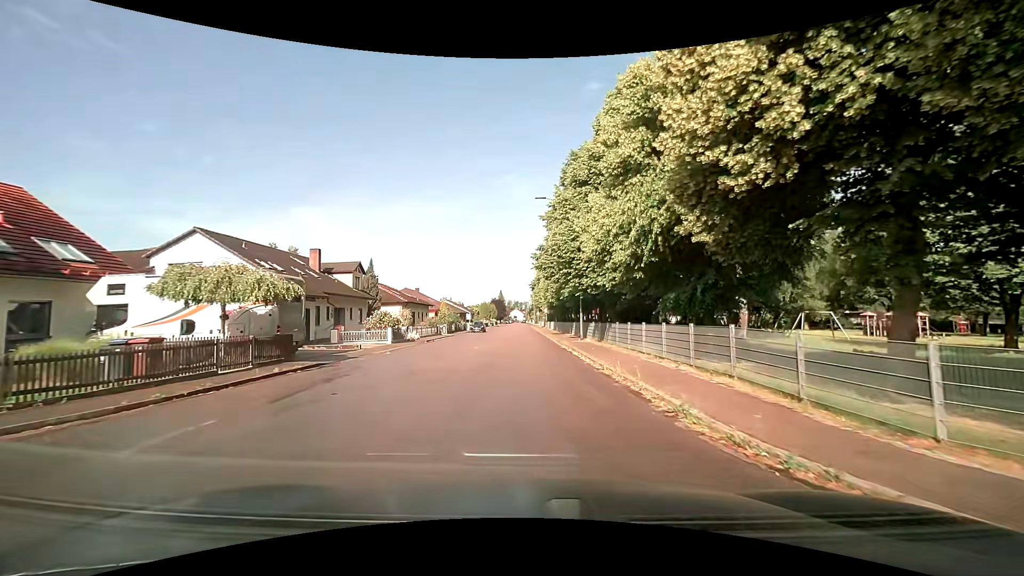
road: residential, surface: asphalt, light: Day
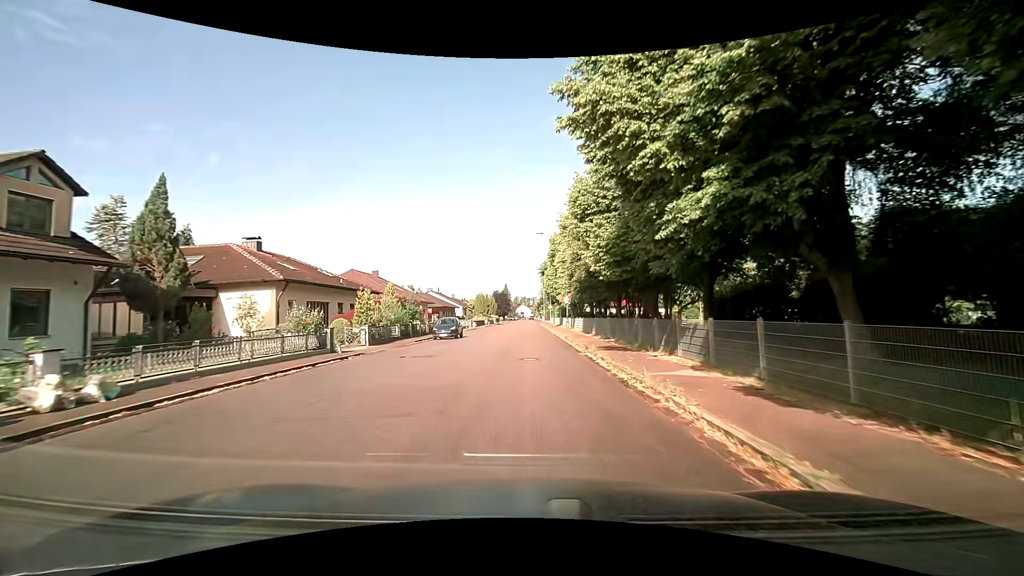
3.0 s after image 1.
(-0.1, +29.6) m; -1°
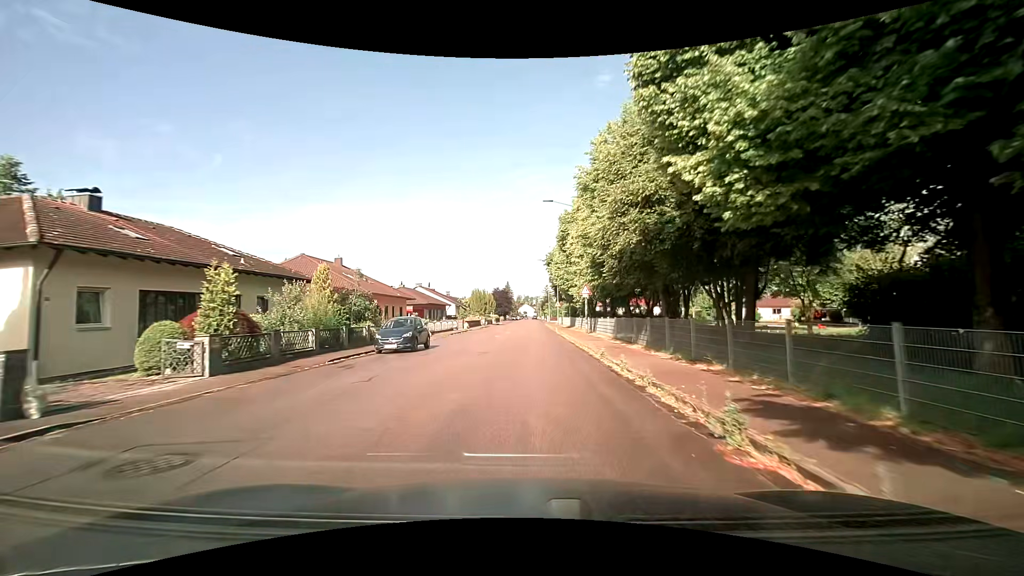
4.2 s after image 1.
(0.0, +13.4) m; -1°
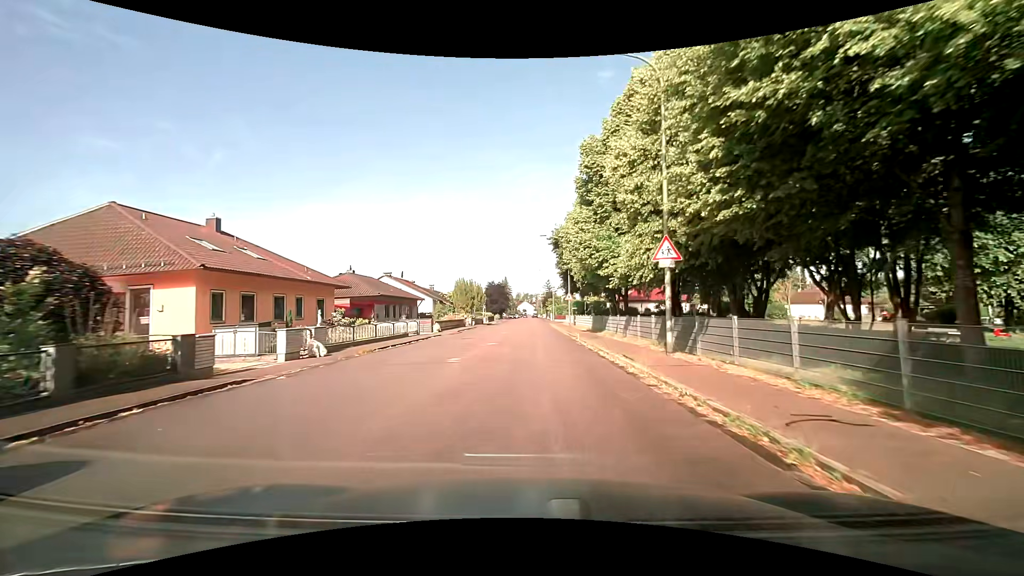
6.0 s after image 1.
(+0.1, +19.9) m; +1°
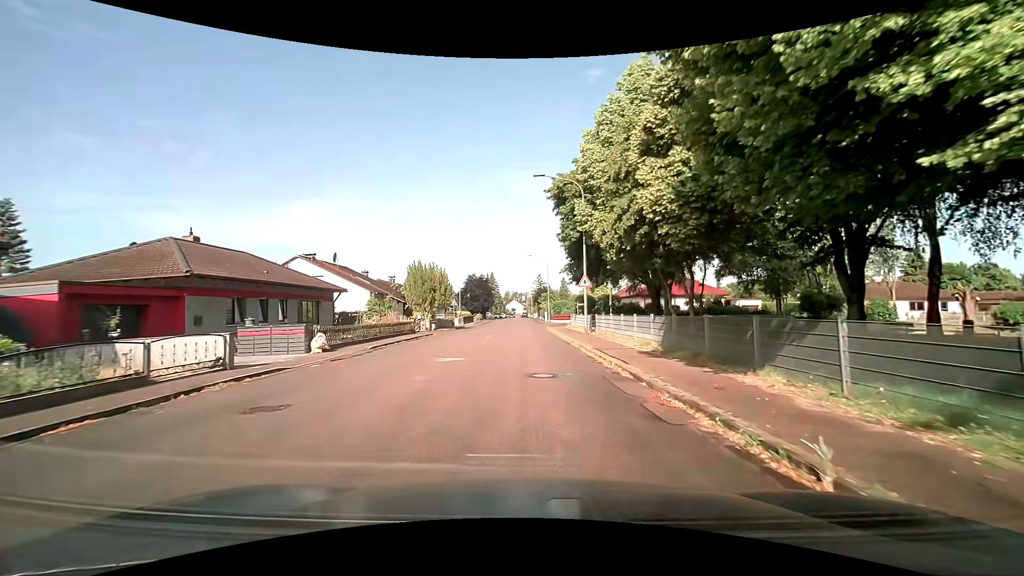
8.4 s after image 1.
(+0.2, +21.8) m; +2°
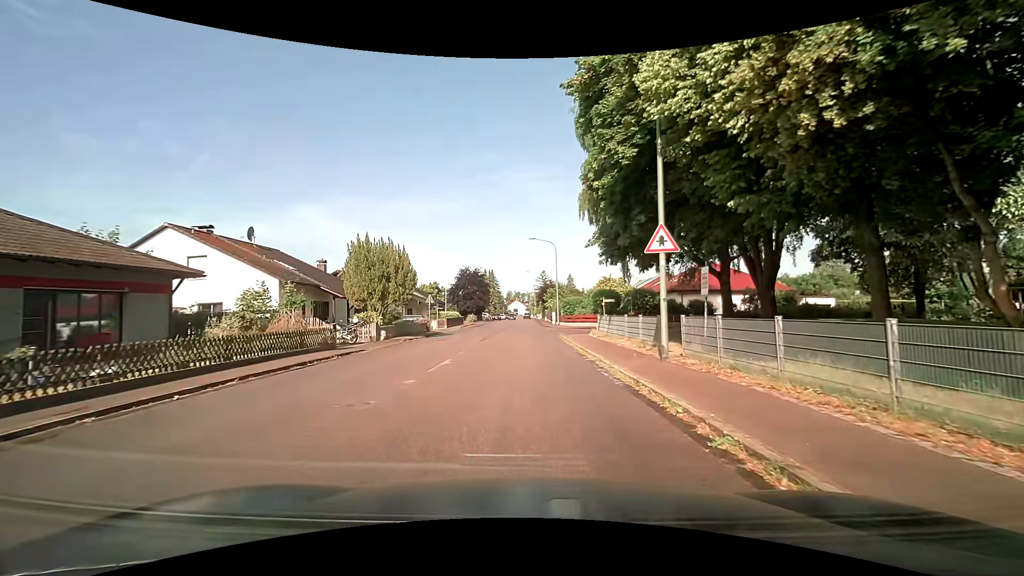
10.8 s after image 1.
(-0.1, +16.1) m; -1°
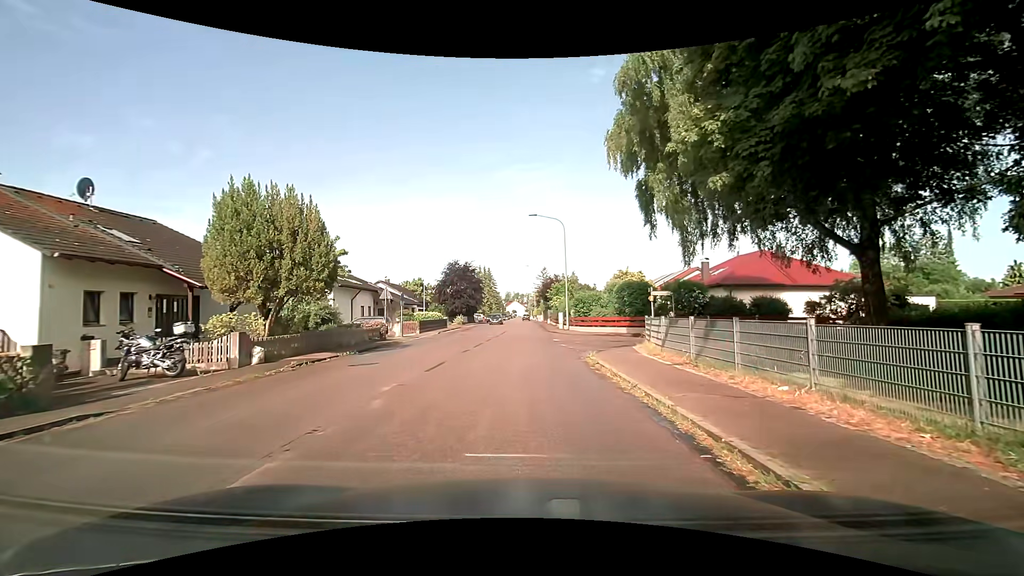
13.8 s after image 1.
(0.0, +13.3) m; 0°
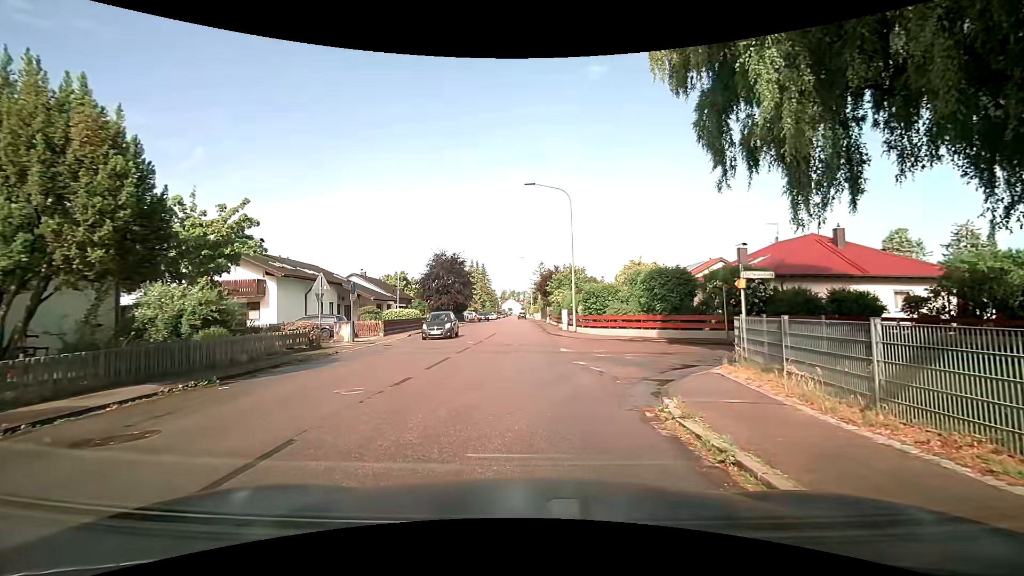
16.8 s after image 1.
(0.0, +9.1) m; 0°
(0, +10) (+5, +18) (+15, +20) (+25, +19) (+35, +18) (+45, +17) (+55, +16) (+65, +15) (+75, +14) (+85, +13) m
